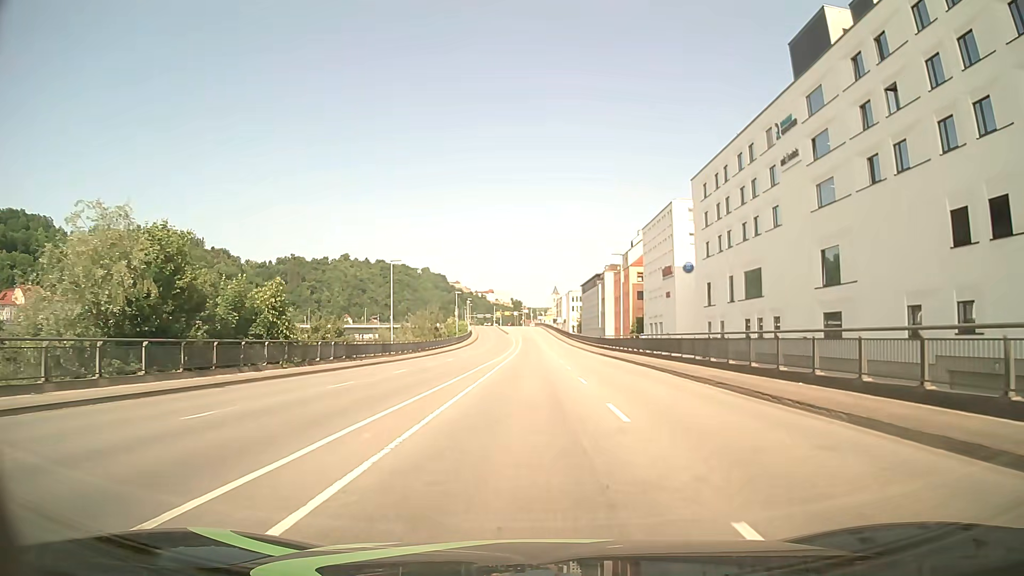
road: primary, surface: asphalt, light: Day
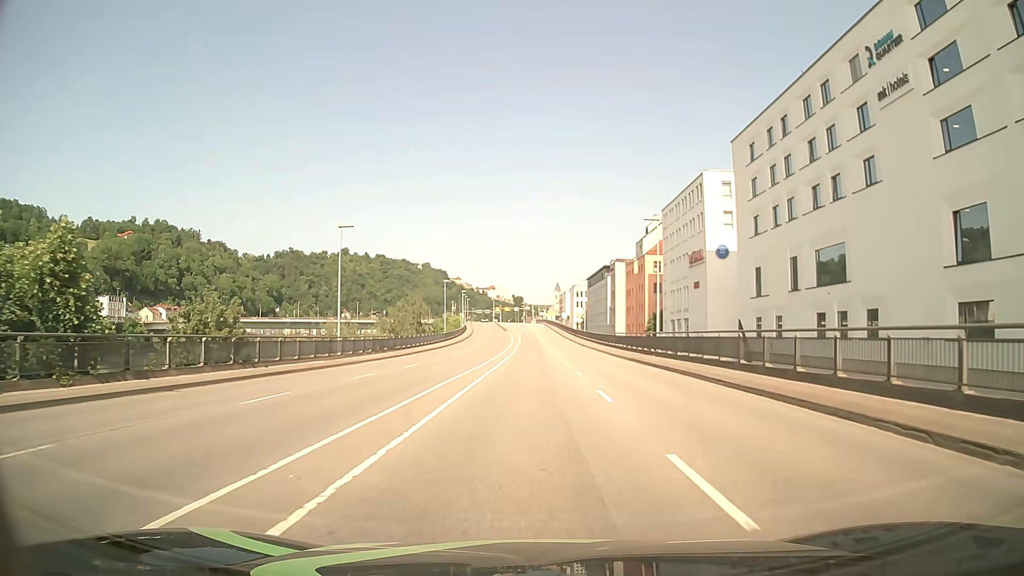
(0.0, +15.3) m; 0°
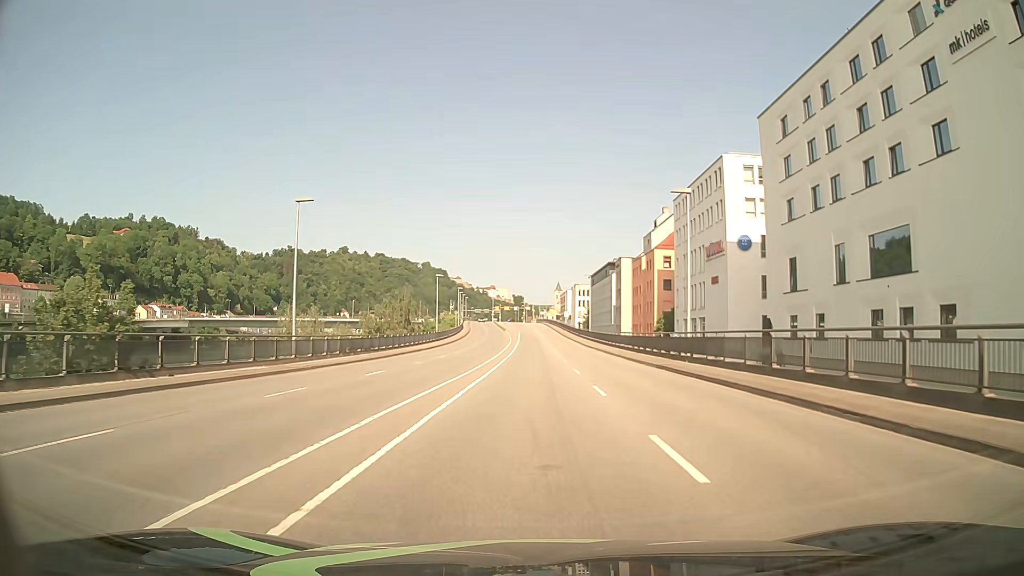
(0.0, +7.6) m; 0°
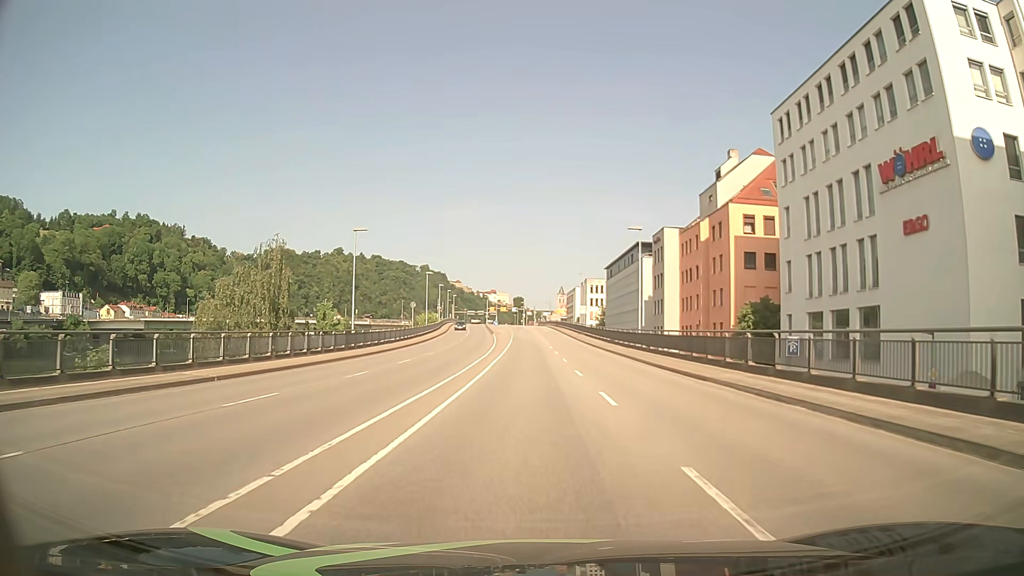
(+0.2, +38.2) m; 0°
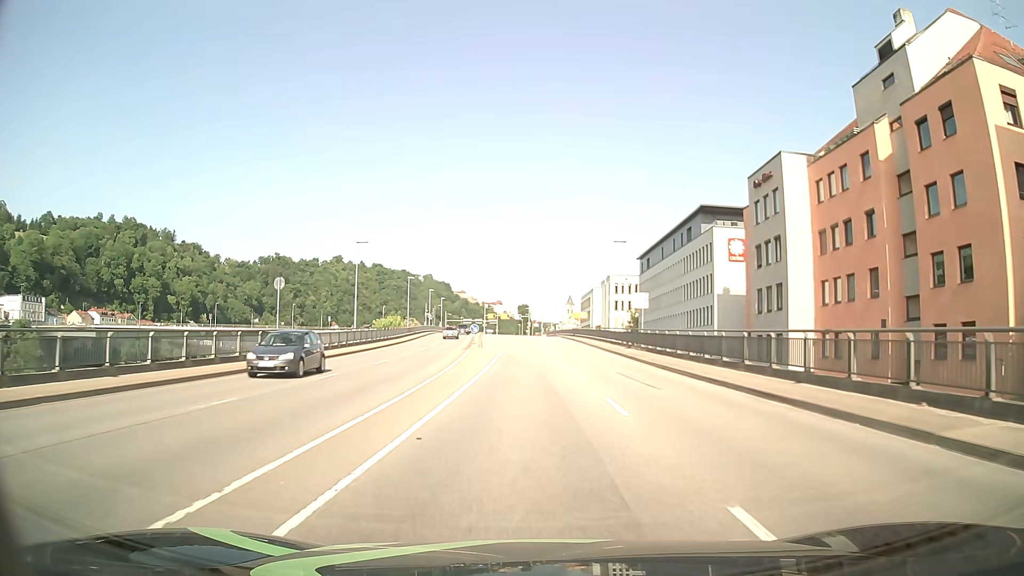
(-0.1, +37.8) m; -1°
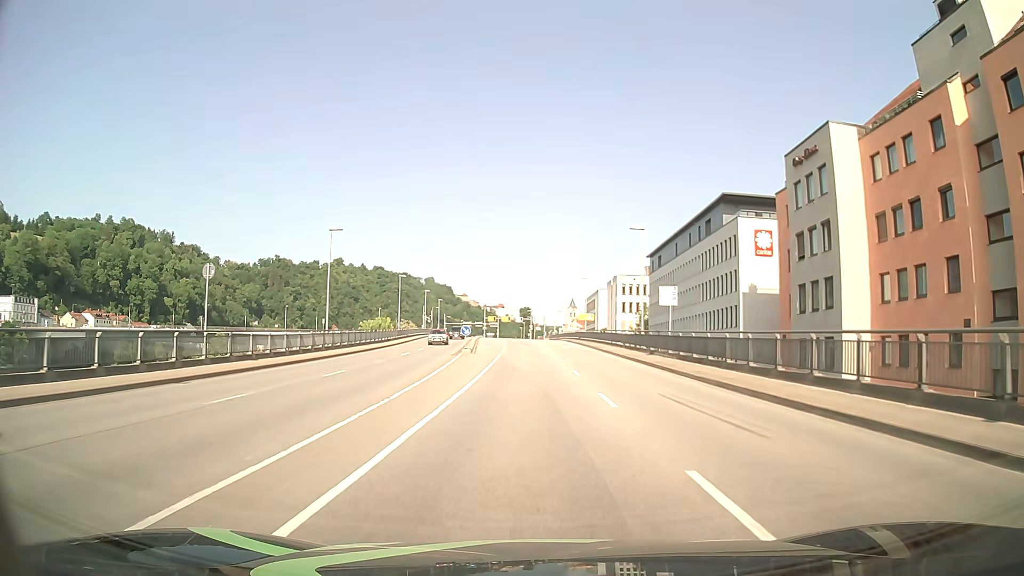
(0.0, +7.5) m; 0°
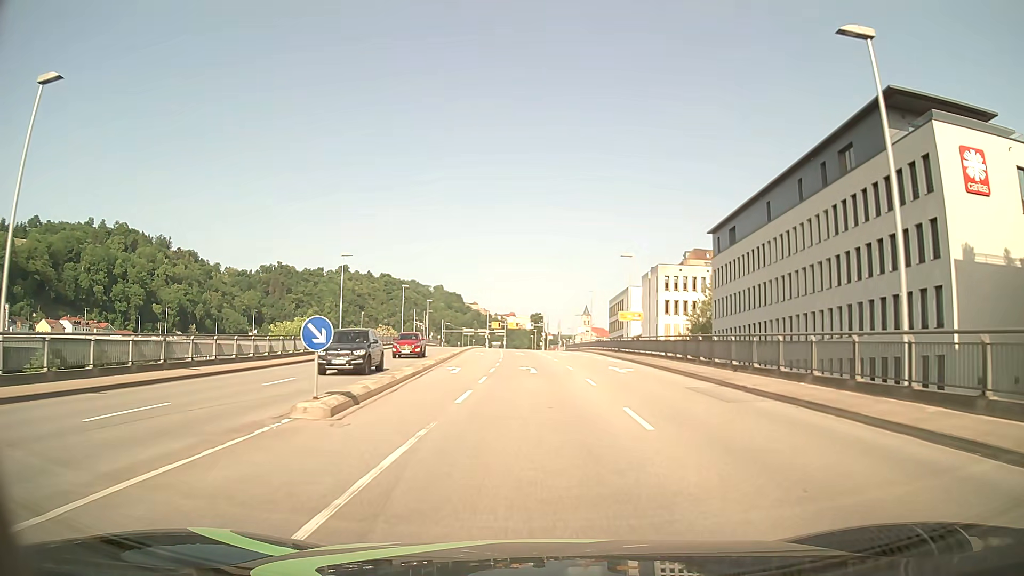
(-0.3, +30.0) m; -1°
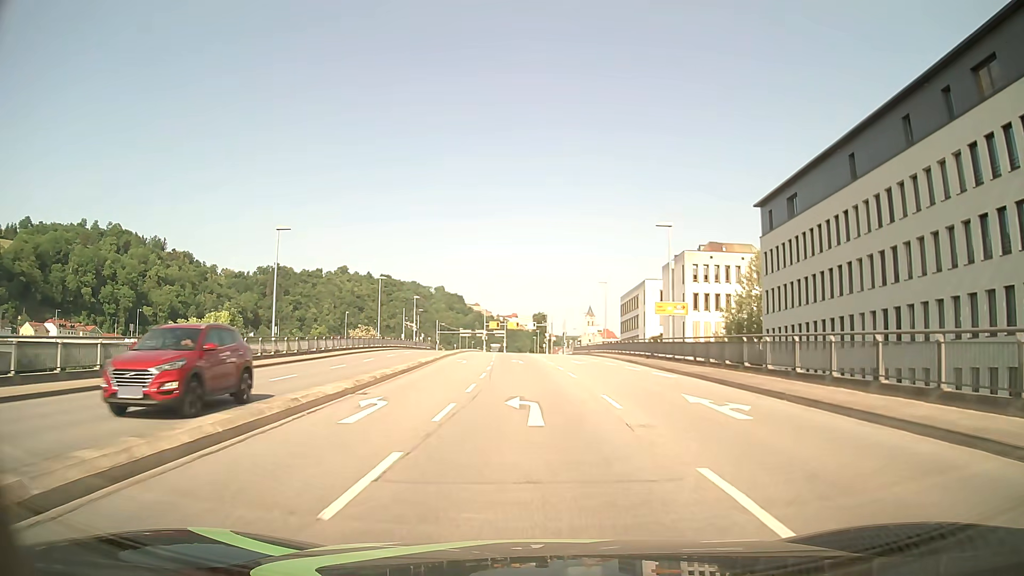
(0.0, +15.0) m; 0°
(0, +10) (0, +20) (0, +30) (-1, +40) (-1, +50) (-2, +60) (-2, +70) (-3, +80) (-3, +90) (-3, +100) m
